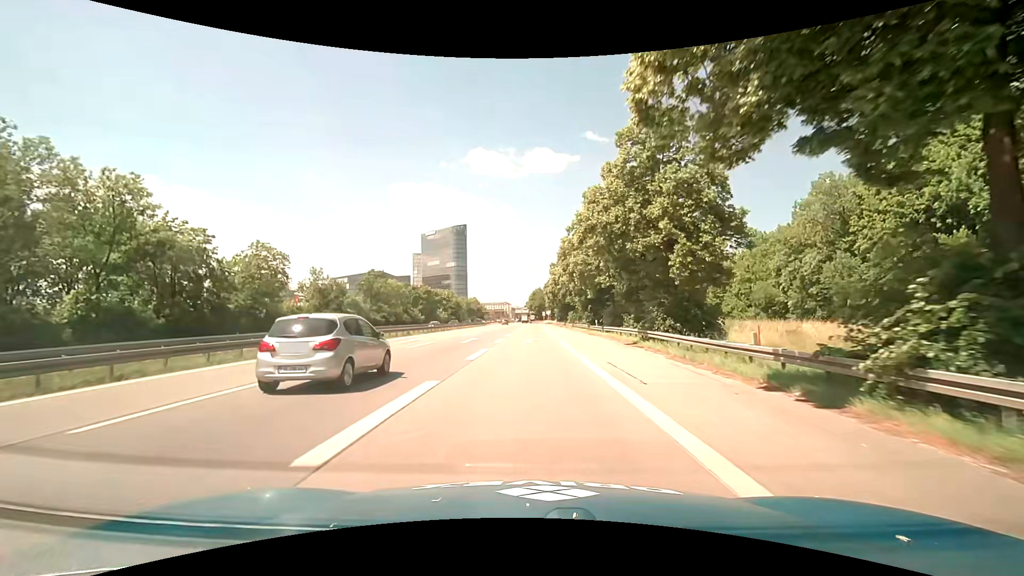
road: motorway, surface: asphalt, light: Day
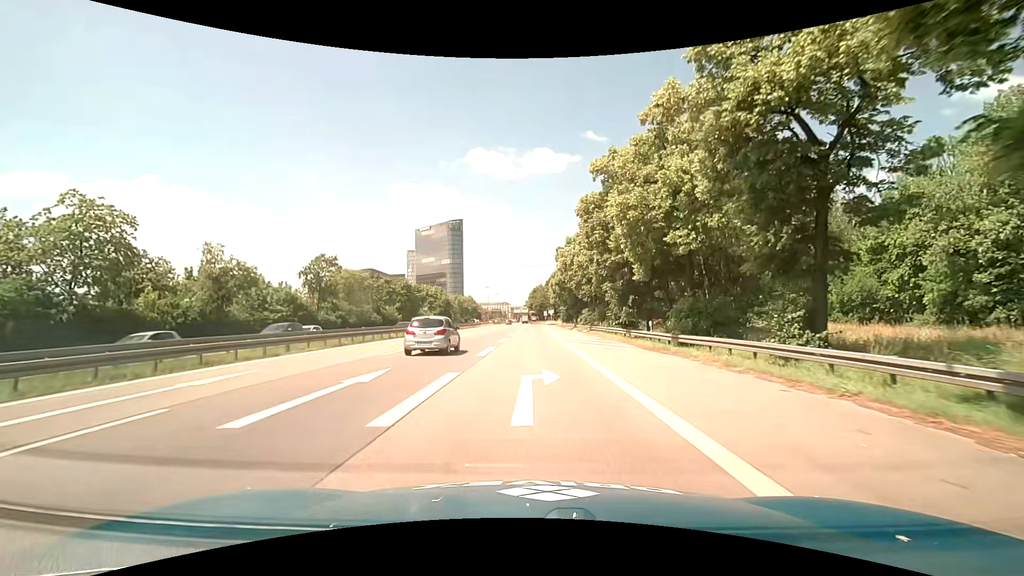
(-0.2, +22.7) m; 0°
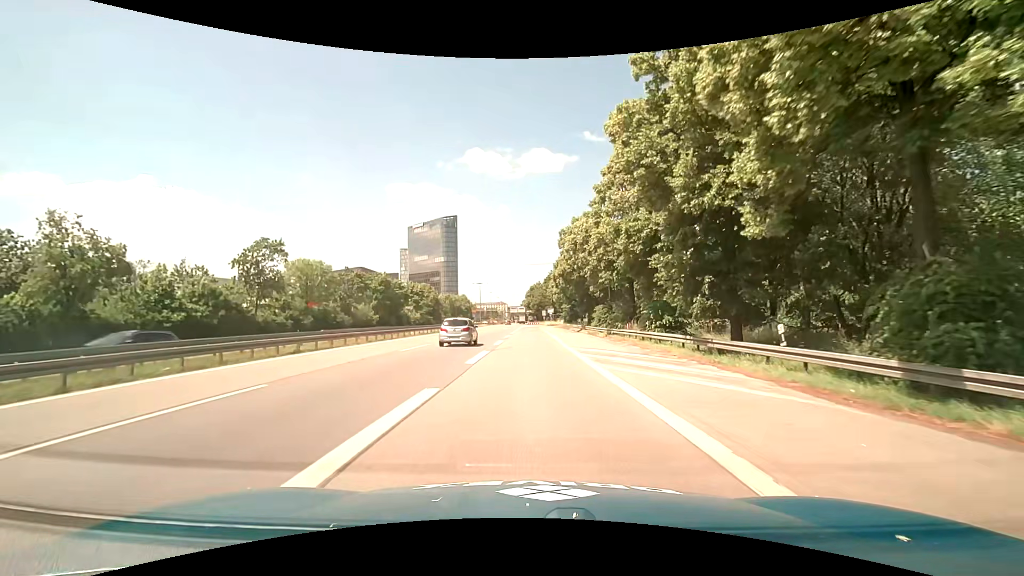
(0.0, +14.9) m; +1°
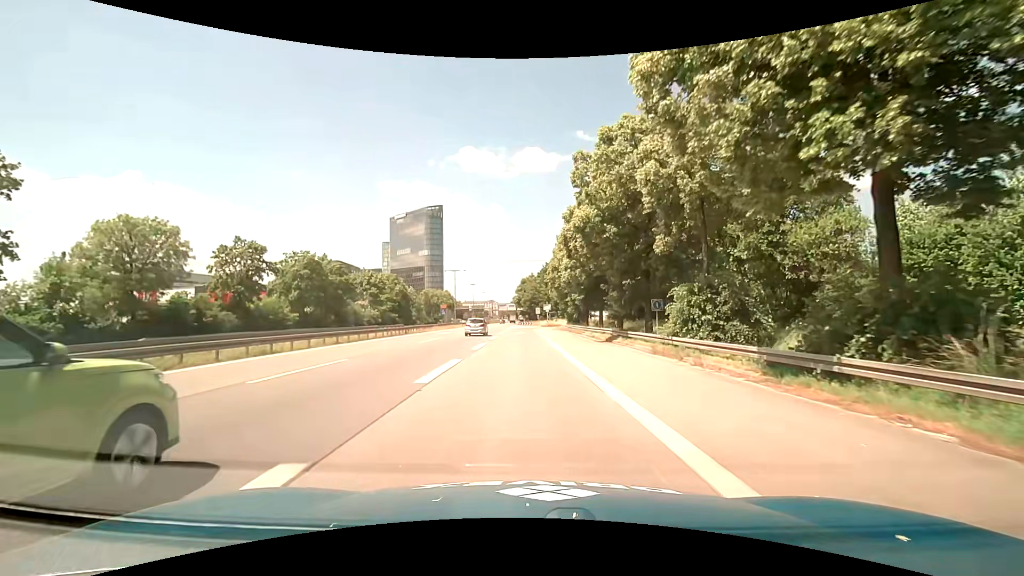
(-0.1, +29.2) m; 0°
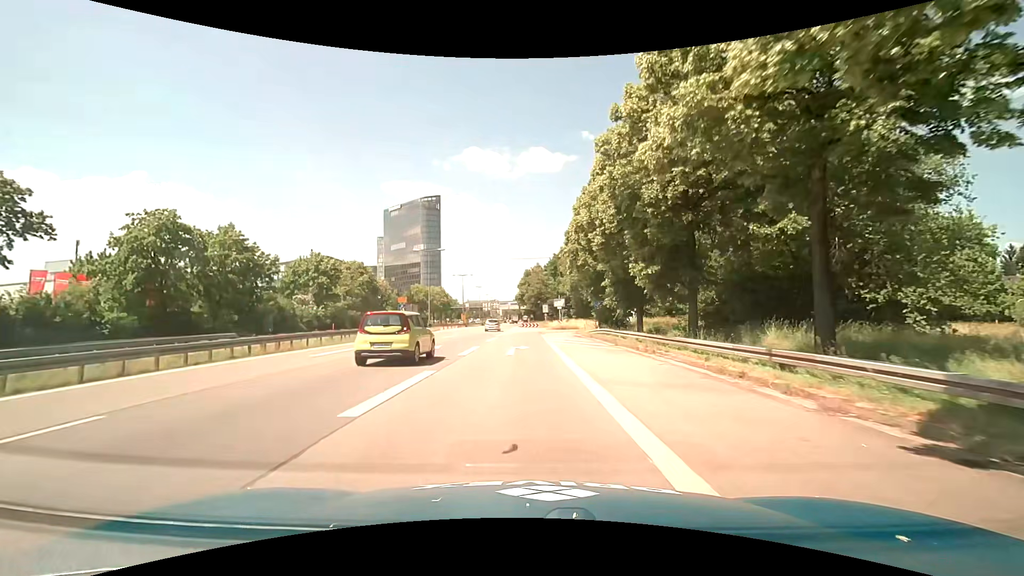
(0.0, +27.6) m; 0°
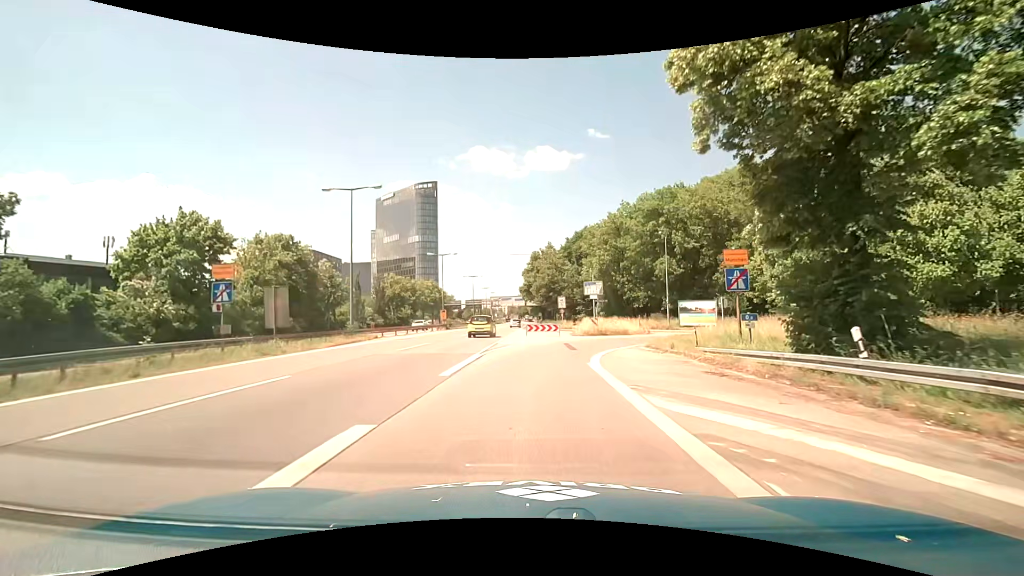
(-0.7, +31.2) m; -1°
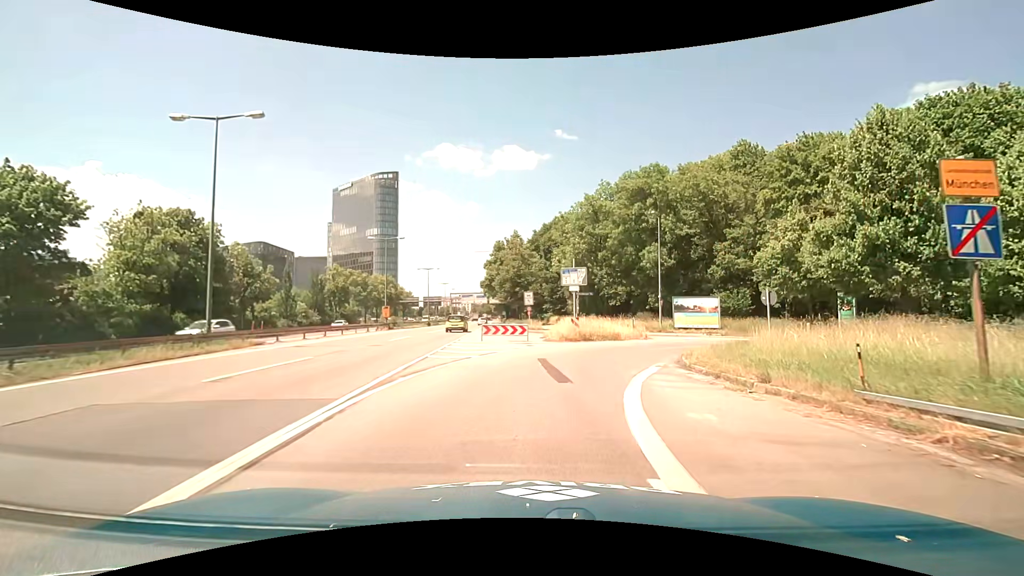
(+0.2, +11.3) m; +3°
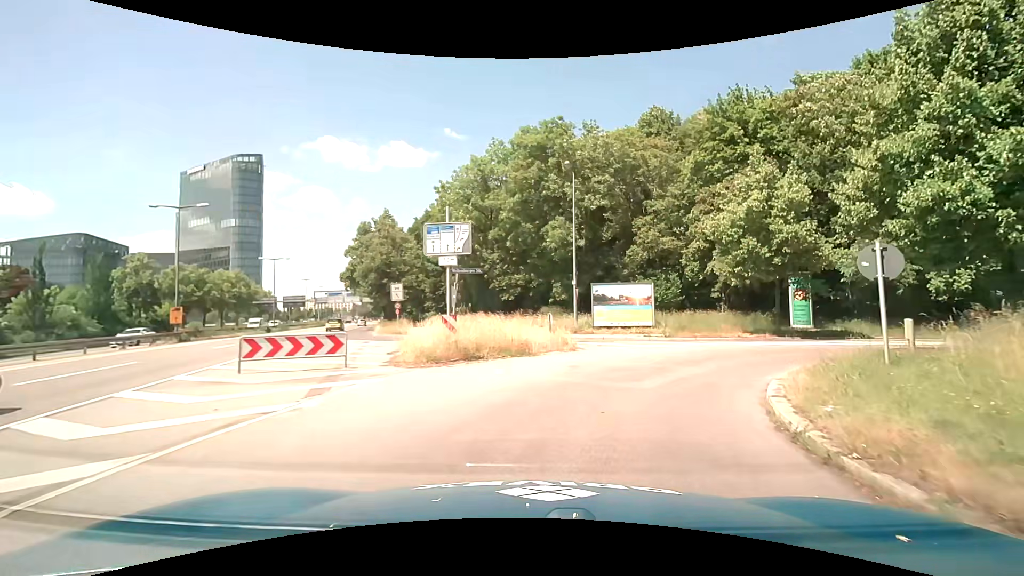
(+1.5, +14.3) m; +14°
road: motorway_link
